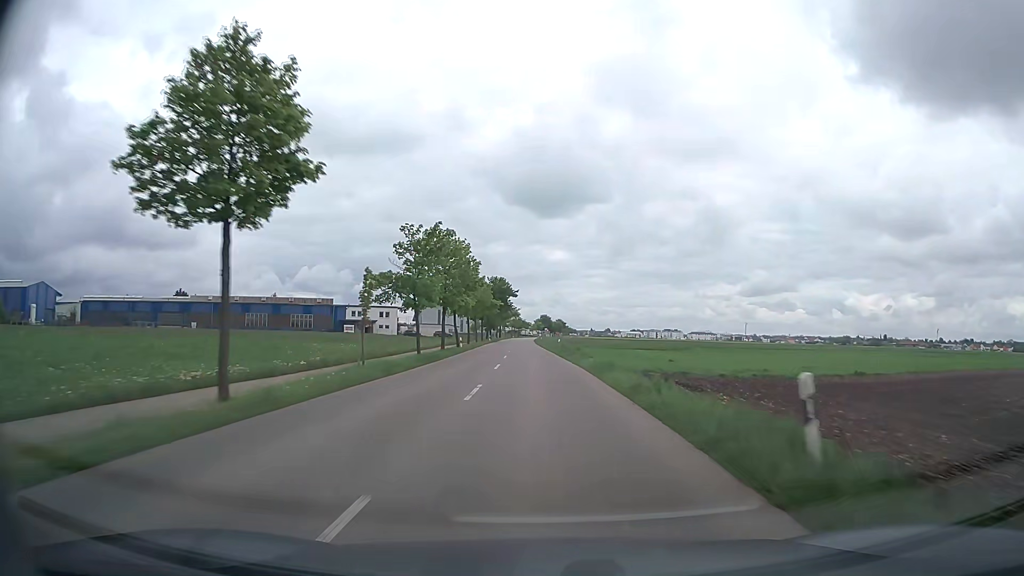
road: tertiary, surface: asphalt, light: Day
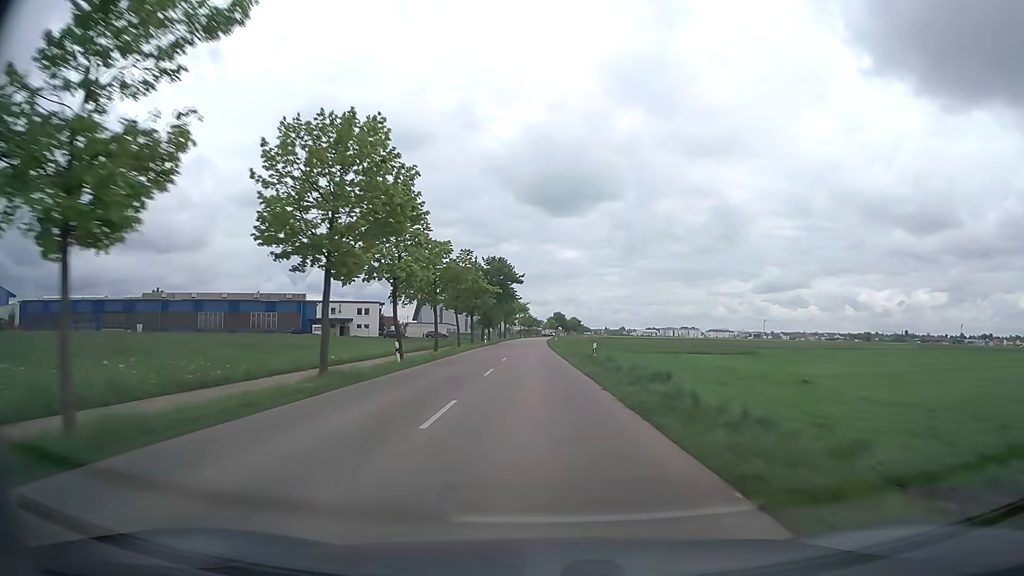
(-0.2, +28.2) m; -1°
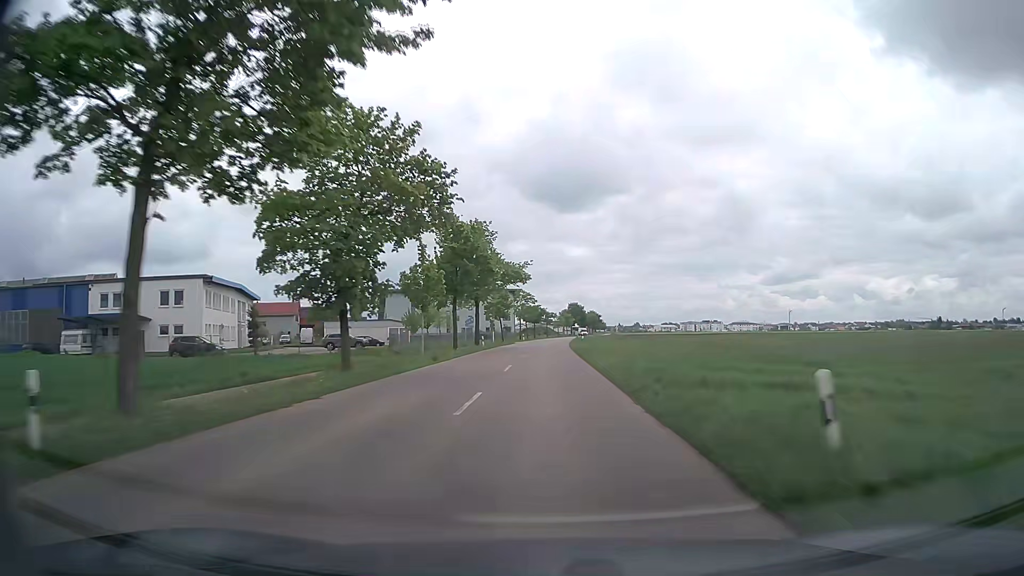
(-1.1, +70.8) m; -1°
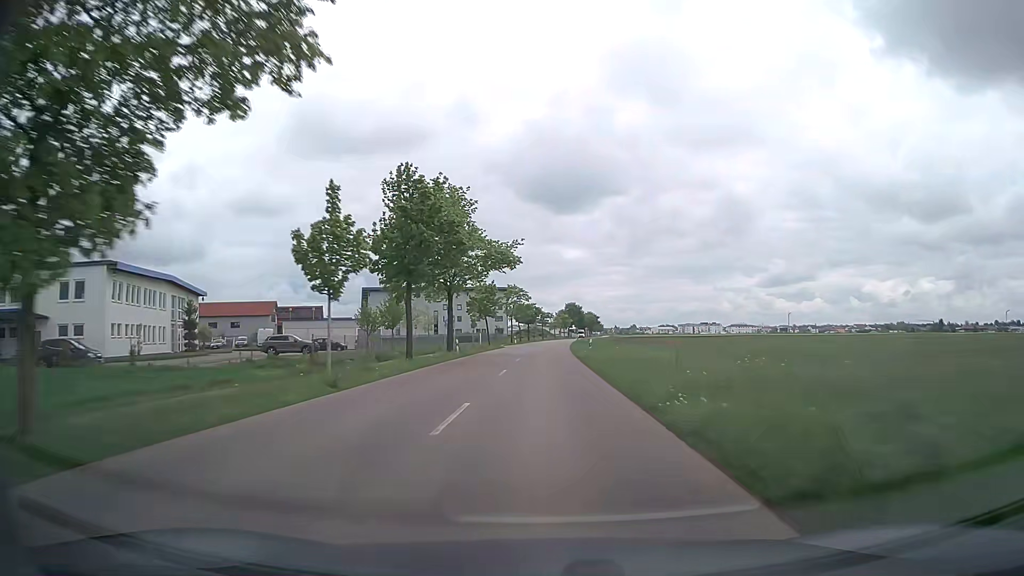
(0.0, +14.1) m; 0°
(0, +10) (0, +20) (0, +30) (0, +40) (+1, +50) (+1, +60) (+1, +70) (+2, +80) (+2, +90) (+3, +100) m
